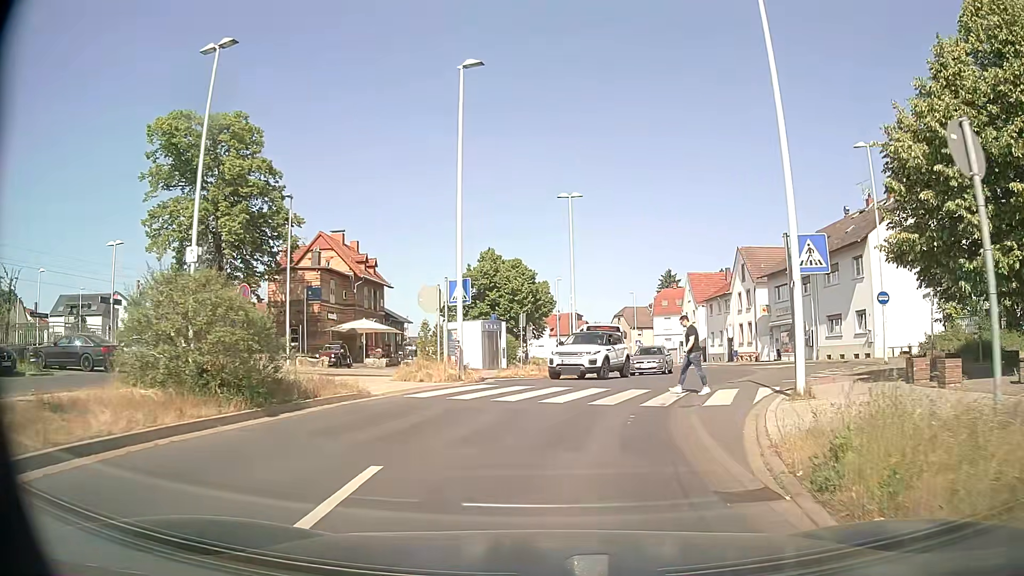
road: tertiary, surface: asphalt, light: Day
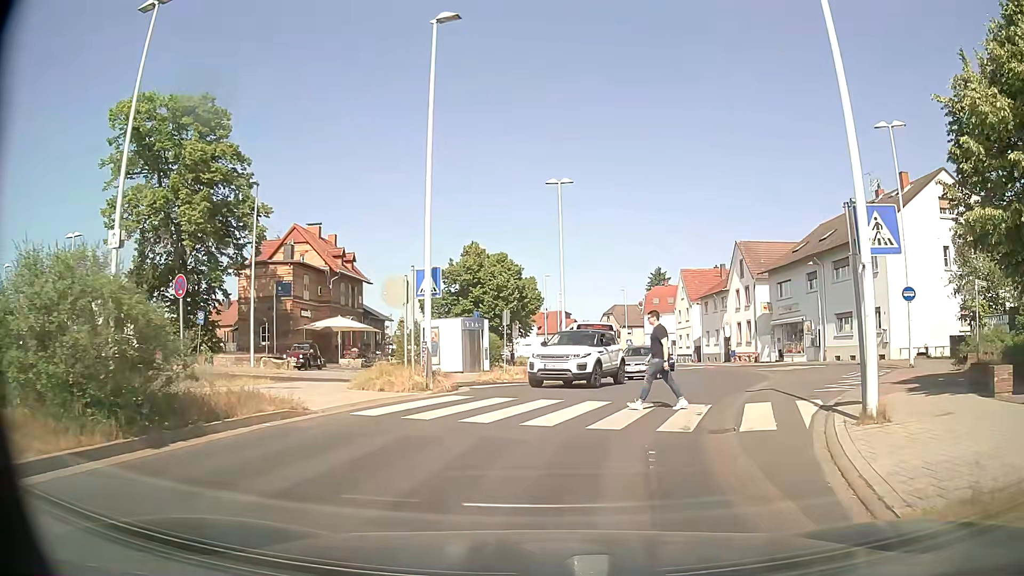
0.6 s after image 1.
(0.0, +3.2) m; +1°
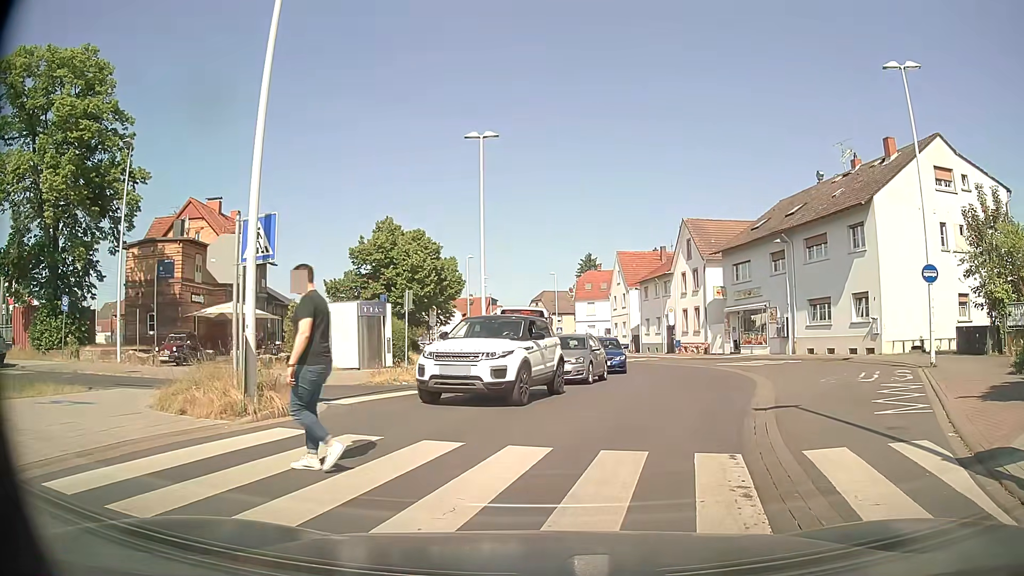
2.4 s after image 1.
(+0.3, +6.1) m; +7°
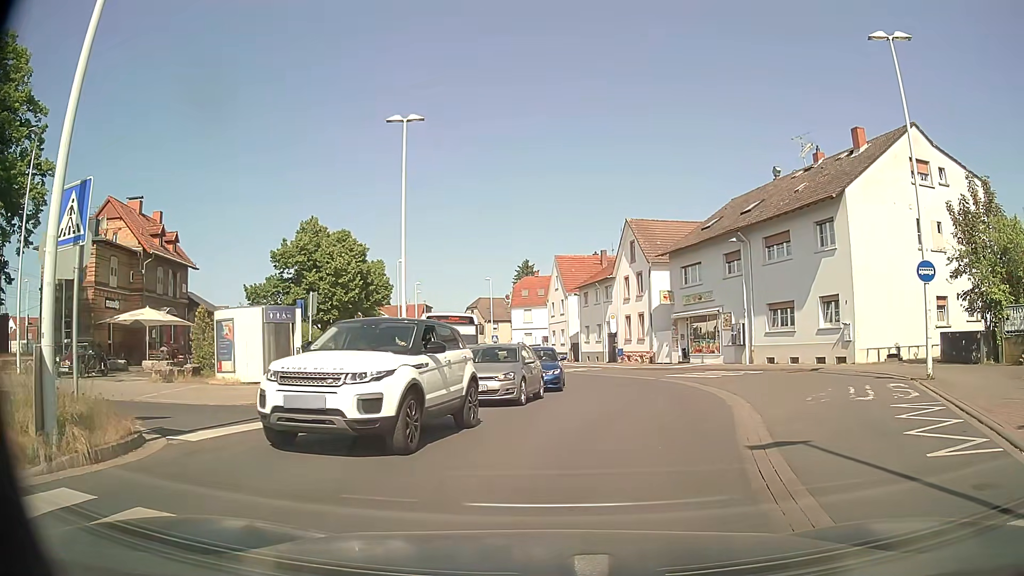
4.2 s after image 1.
(+0.1, +3.3) m; +4°
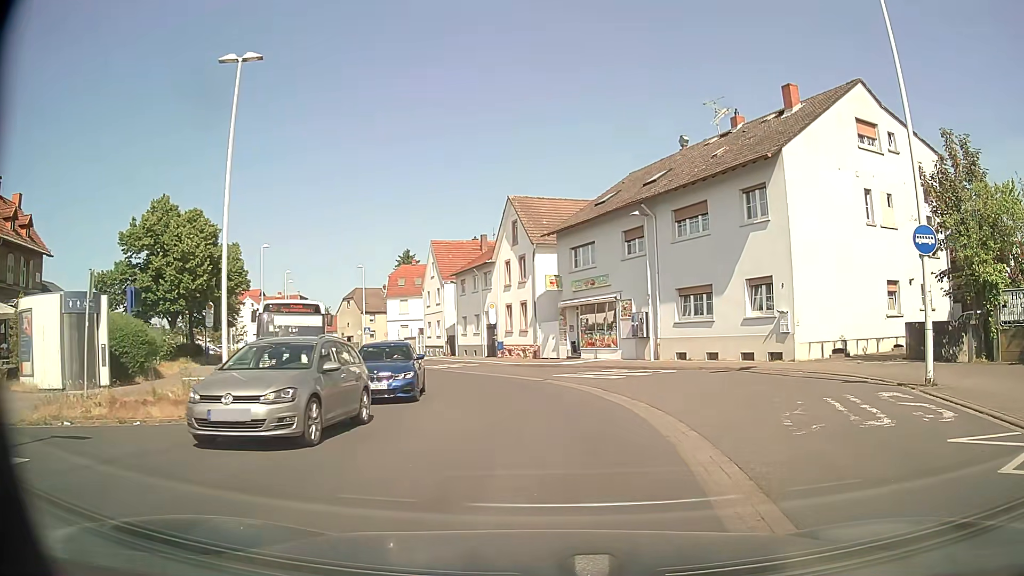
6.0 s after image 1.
(+0.5, +5.6) m; +10°
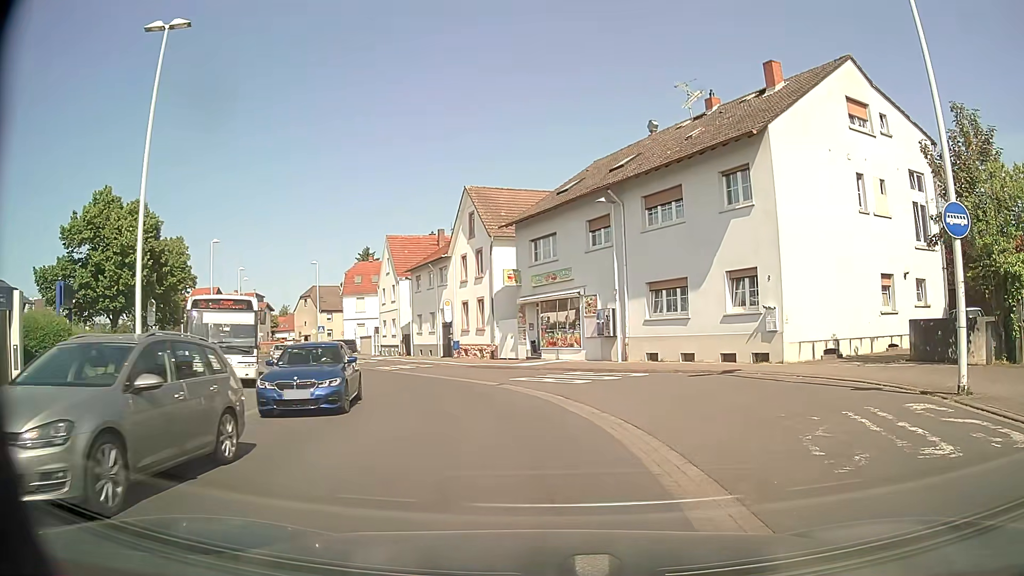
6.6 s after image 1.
(0.0, +2.6) m; +3°
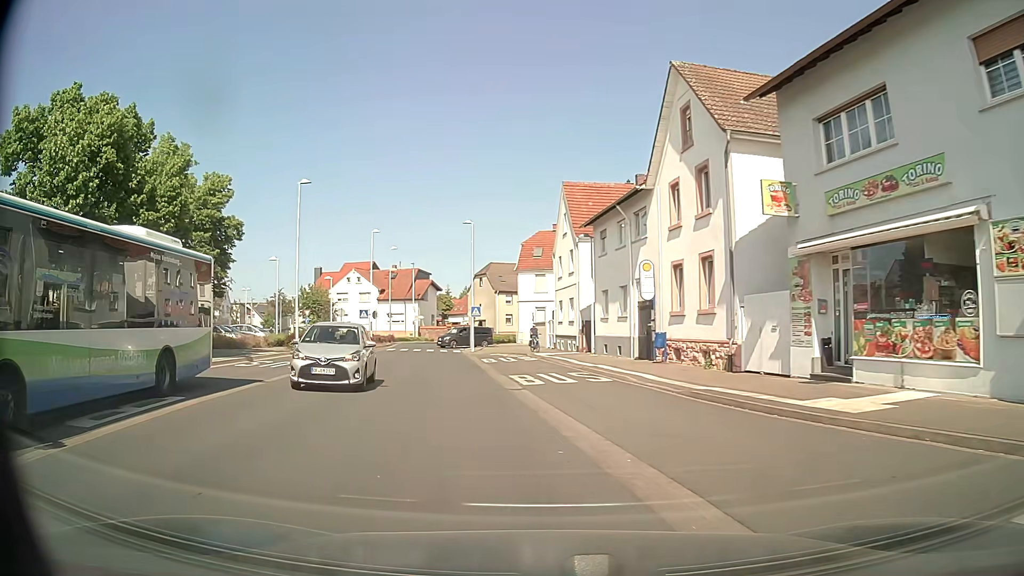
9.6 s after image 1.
(-1.9, +18.5) m; -17°
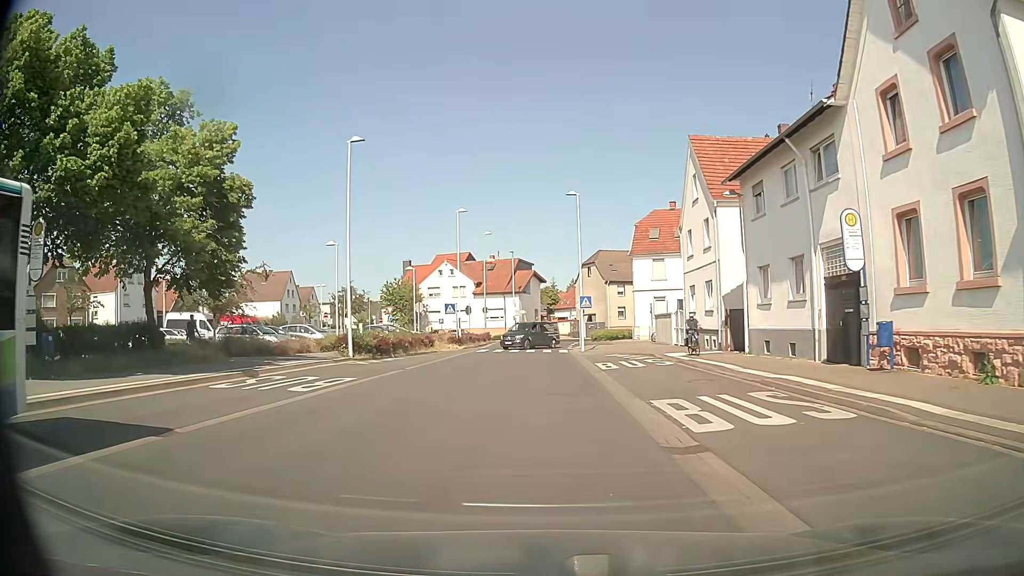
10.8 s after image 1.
(-0.9, +9.3) m; -9°
(0, +10) (0, +20) (-1, +30) (-1, +40) (-1, +50) (0, +60) (+3, +69) (+10, +76) (+19, +81) (+28, +86) m
